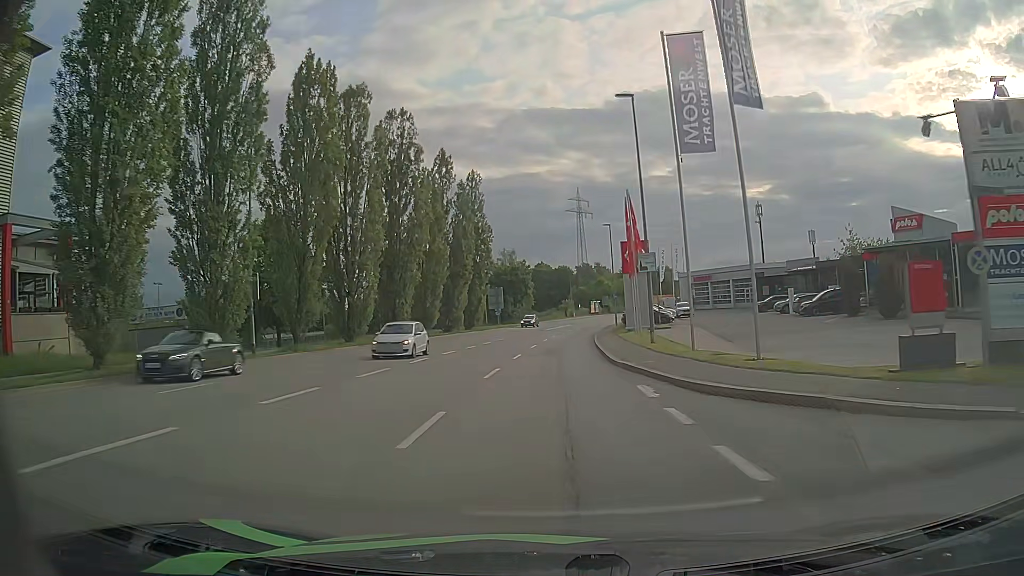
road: tertiary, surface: asphalt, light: Day
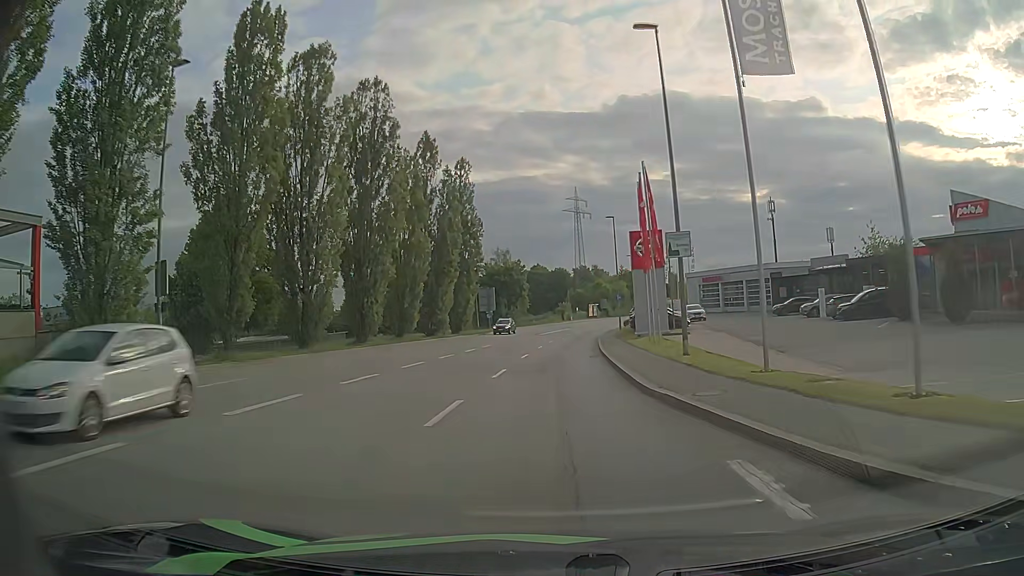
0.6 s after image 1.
(-0.1, +7.3) m; -1°
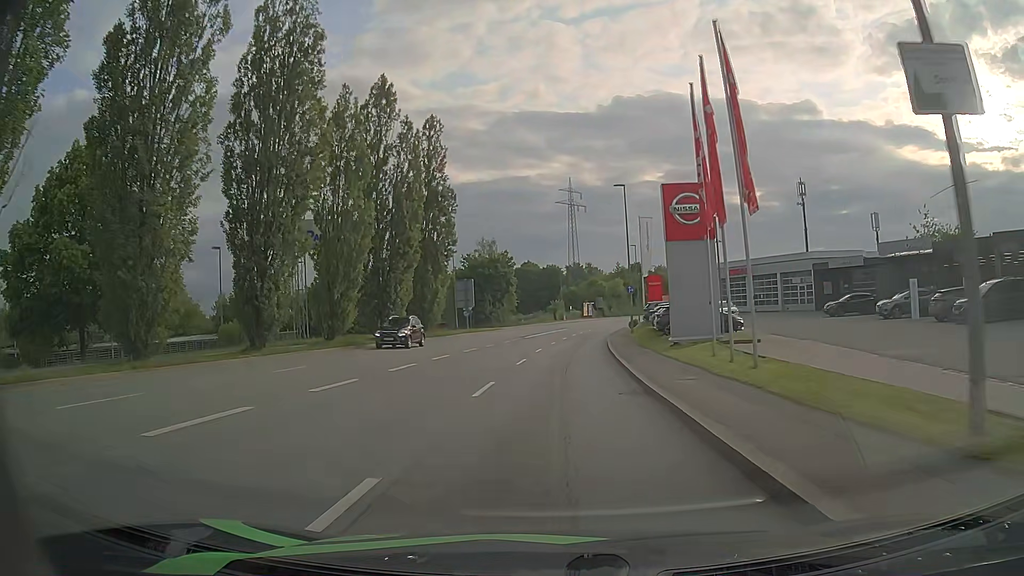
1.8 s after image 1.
(+0.1, +14.3) m; 0°
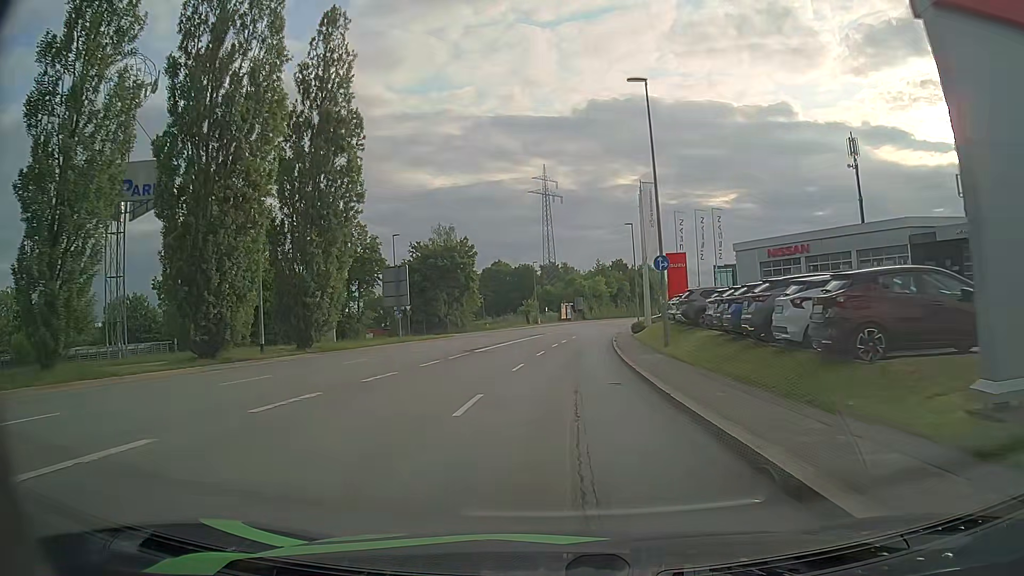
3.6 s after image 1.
(+0.5, +20.9) m; +3°
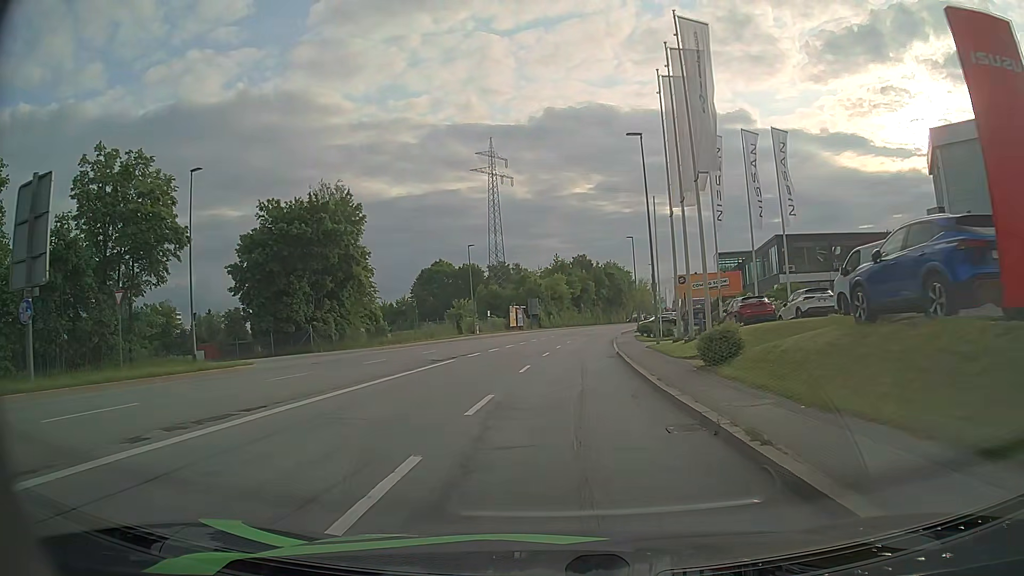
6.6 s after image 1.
(+1.1, +33.2) m; +3°
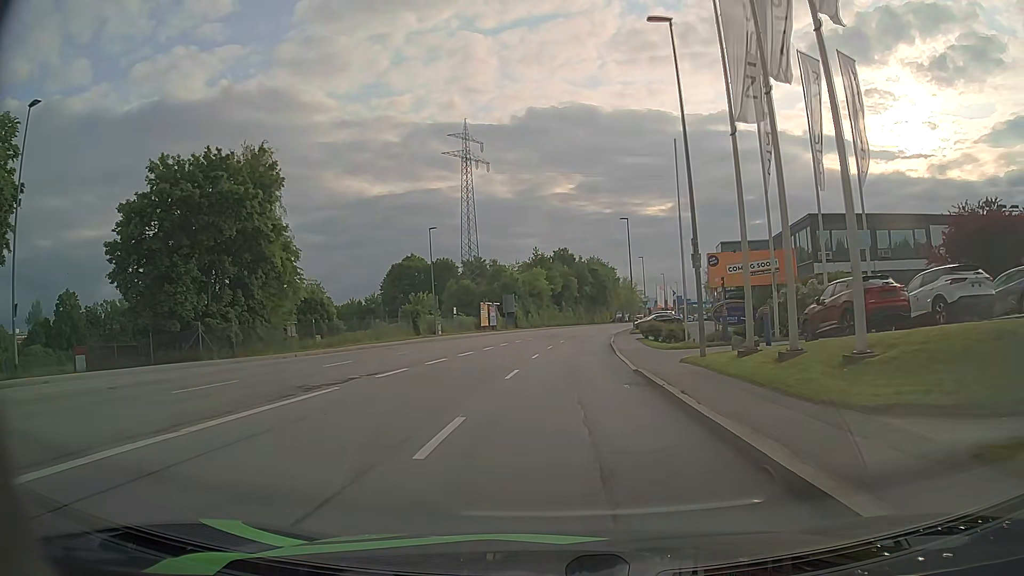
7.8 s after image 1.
(+0.2, +13.1) m; +2°
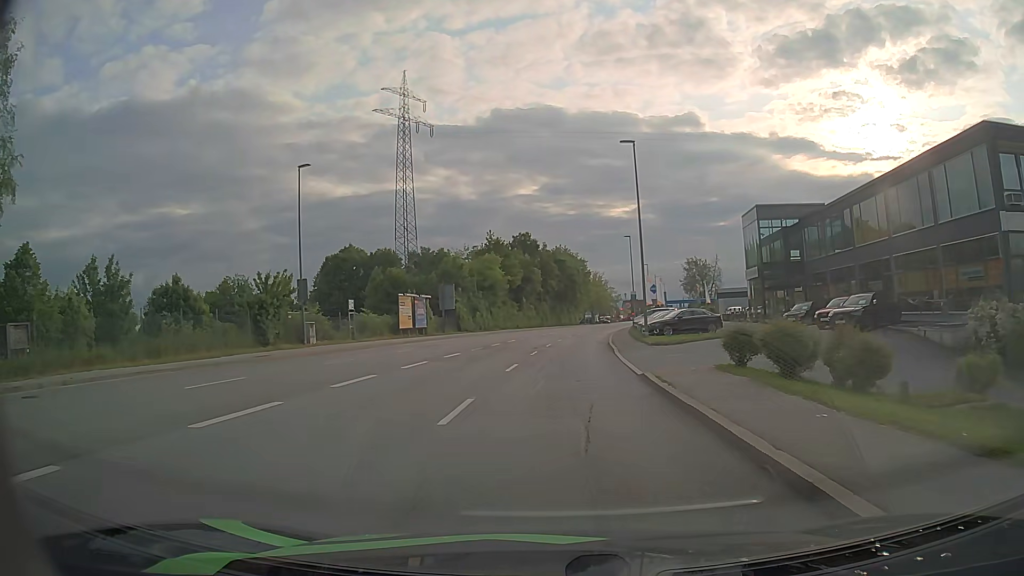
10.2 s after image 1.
(+0.8, +26.8) m; +4°
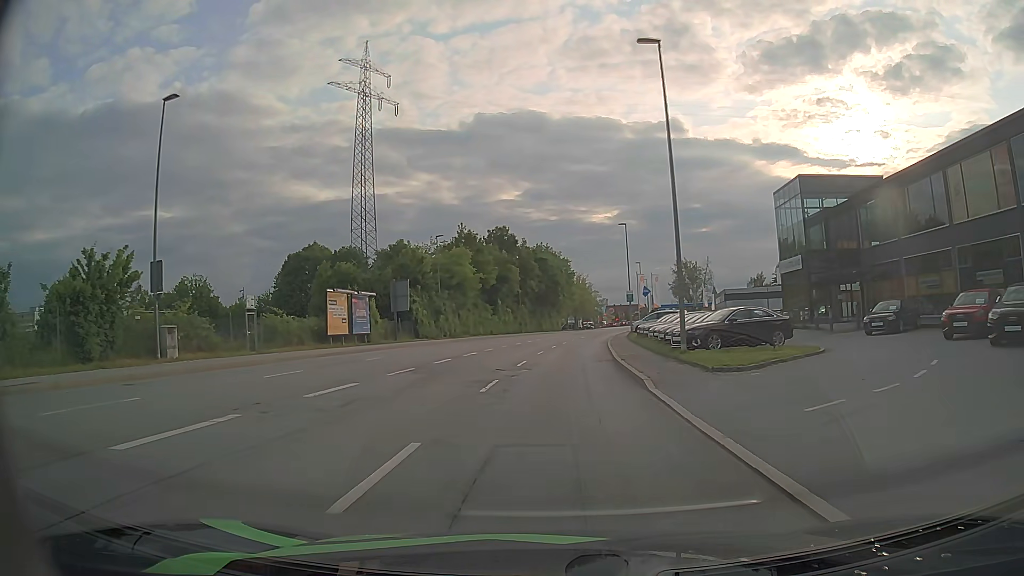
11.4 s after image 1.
(+0.1, +13.7) m; +1°
(0, +10) (0, +20) (+1, +30) (+2, +40) (+3, +50) (+4, +60) (+5, +70) (+6, +80) (+8, +90) (+10, +99) m
